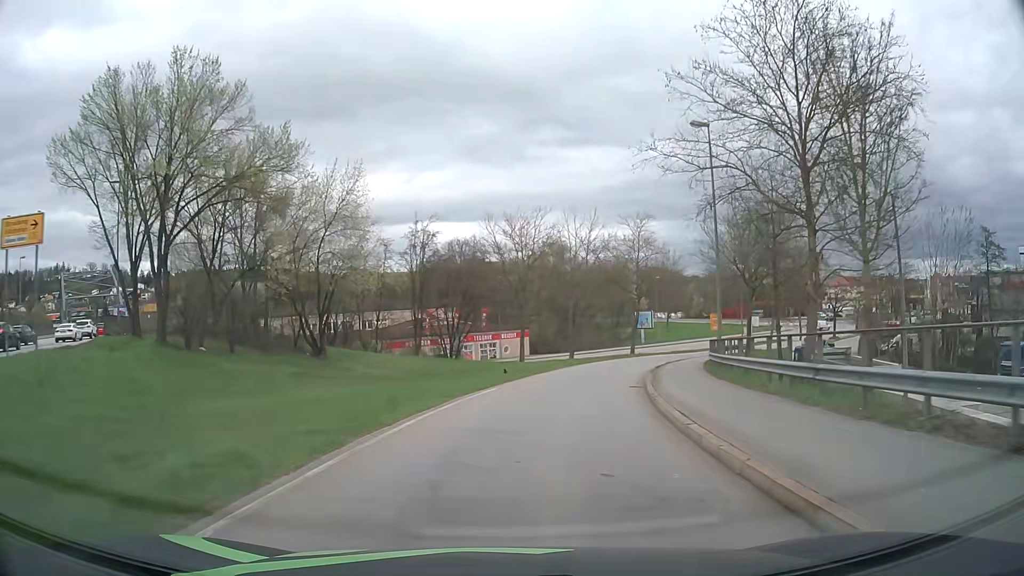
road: primary_link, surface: asphalt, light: Day
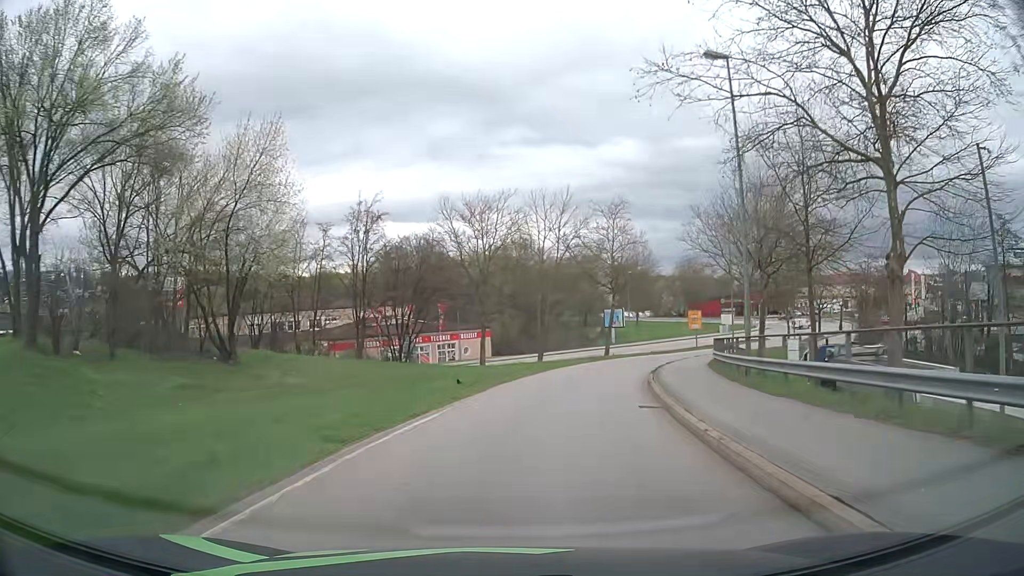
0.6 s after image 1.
(+0.2, +7.3) m; +3°
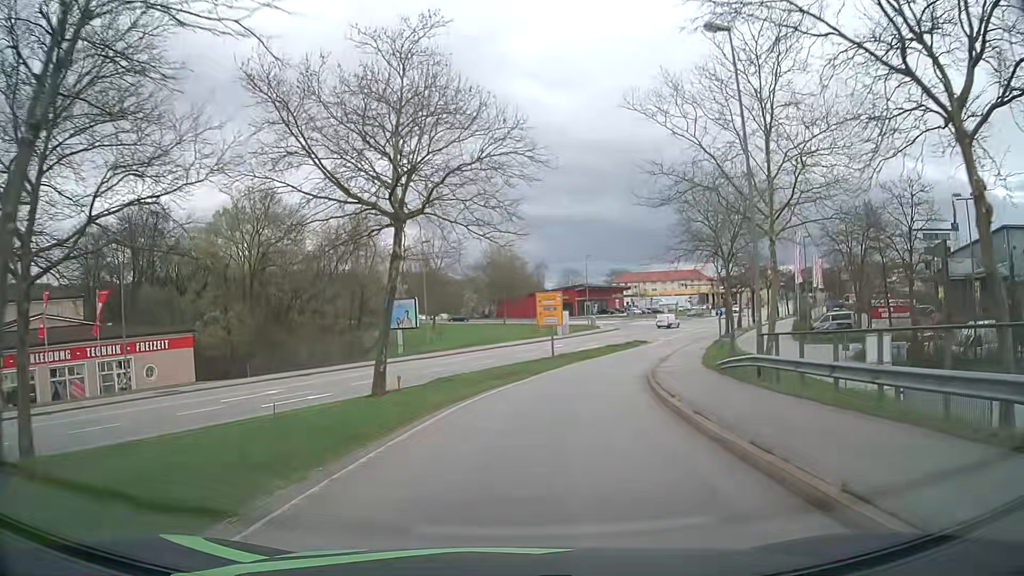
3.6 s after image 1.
(+5.5, +36.3) m; +18°
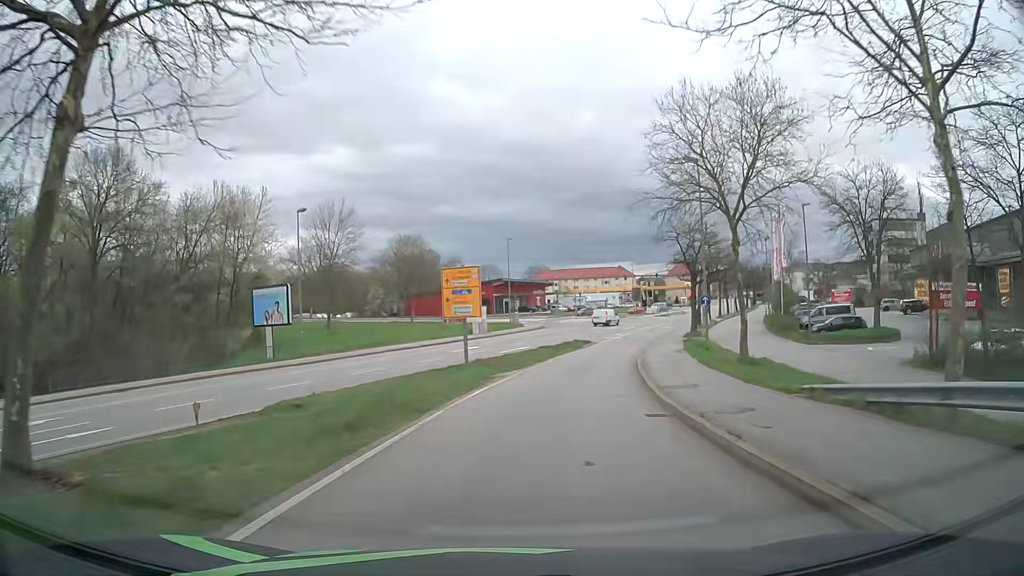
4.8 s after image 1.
(+0.9, +15.1) m; +7°
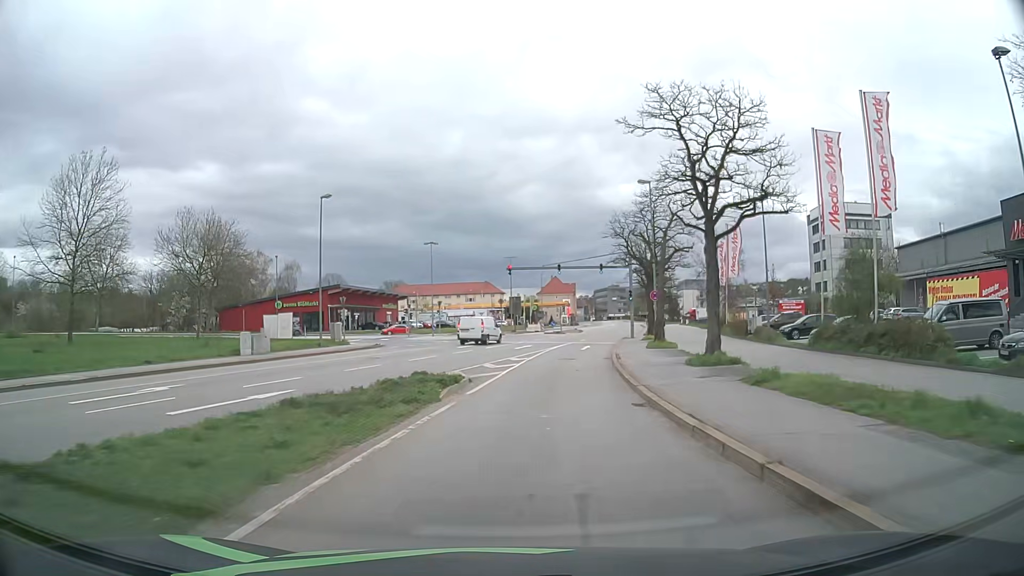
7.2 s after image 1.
(+3.3, +30.7) m; +12°
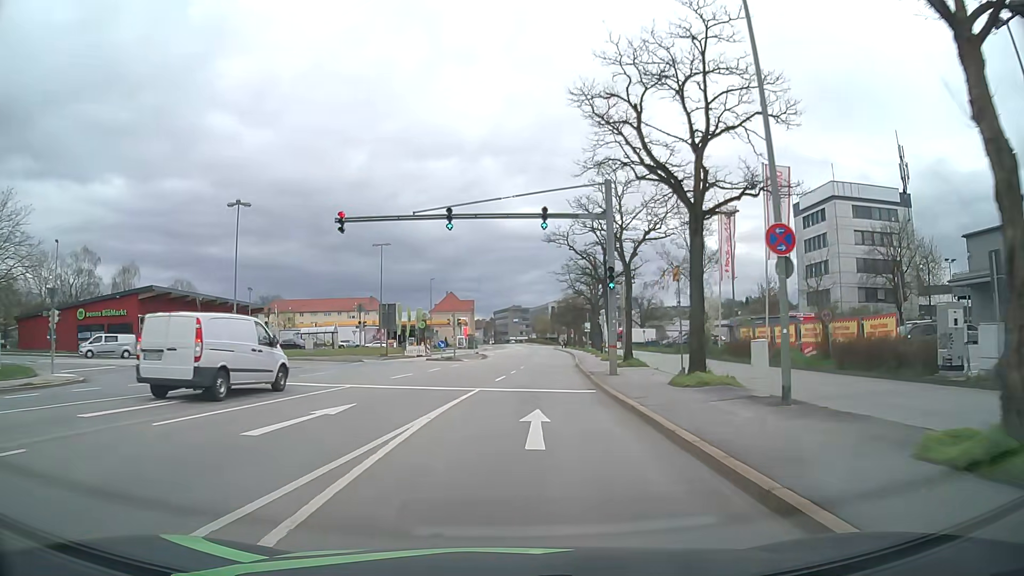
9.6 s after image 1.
(+2.6, +30.7) m; +9°
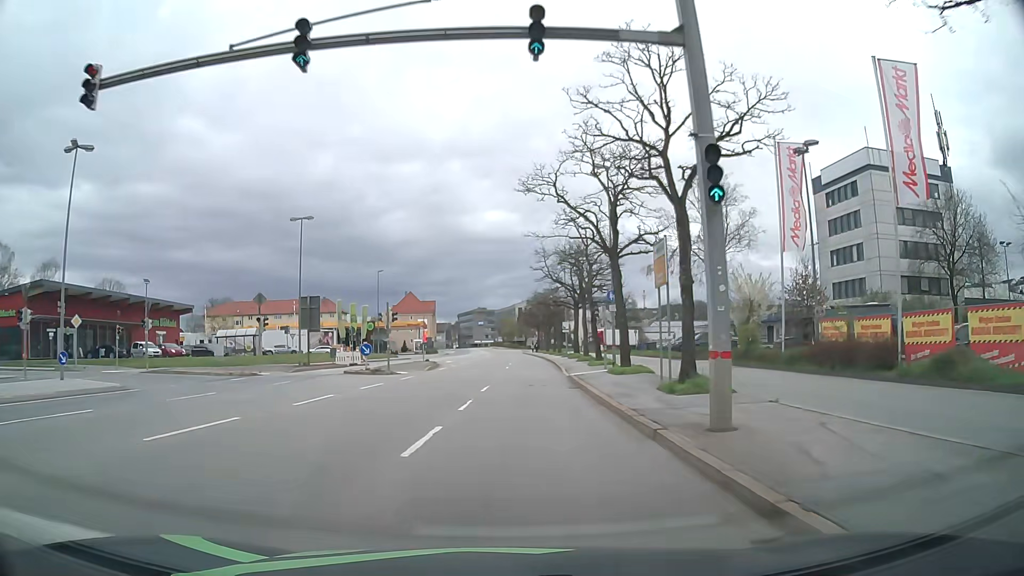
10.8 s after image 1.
(+0.4, +15.3) m; +3°
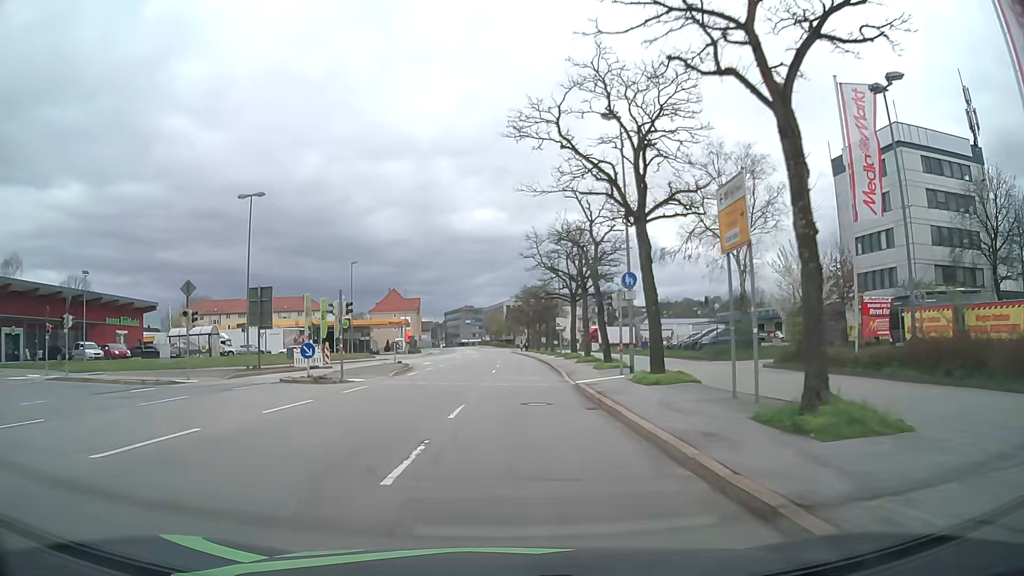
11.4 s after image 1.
(0.0, +7.7) m; +1°
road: primary
(0, +10) (0, +20) (+1, +30) (+1, +40) (+1, +50) (+1, +60) (+1, +70) (+1, +80) (0, +90) (0, +100) m
